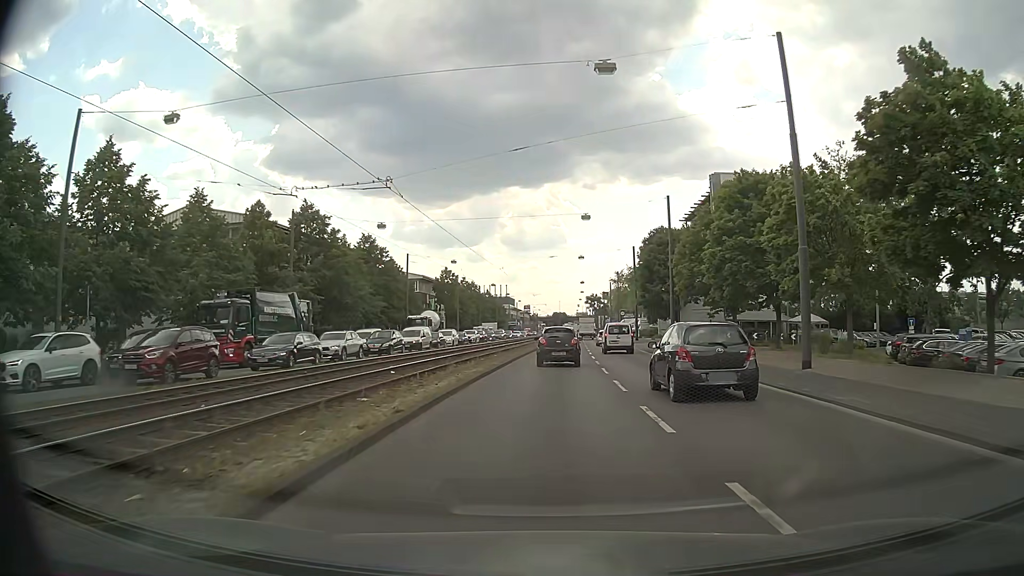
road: primary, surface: asphalt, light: Day
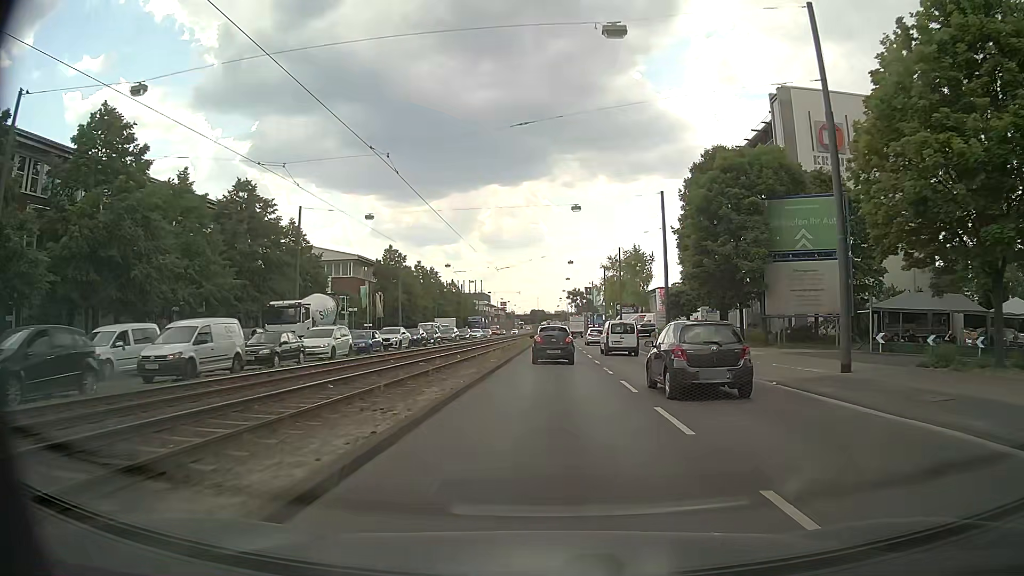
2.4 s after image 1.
(+0.4, +30.6) m; +2°
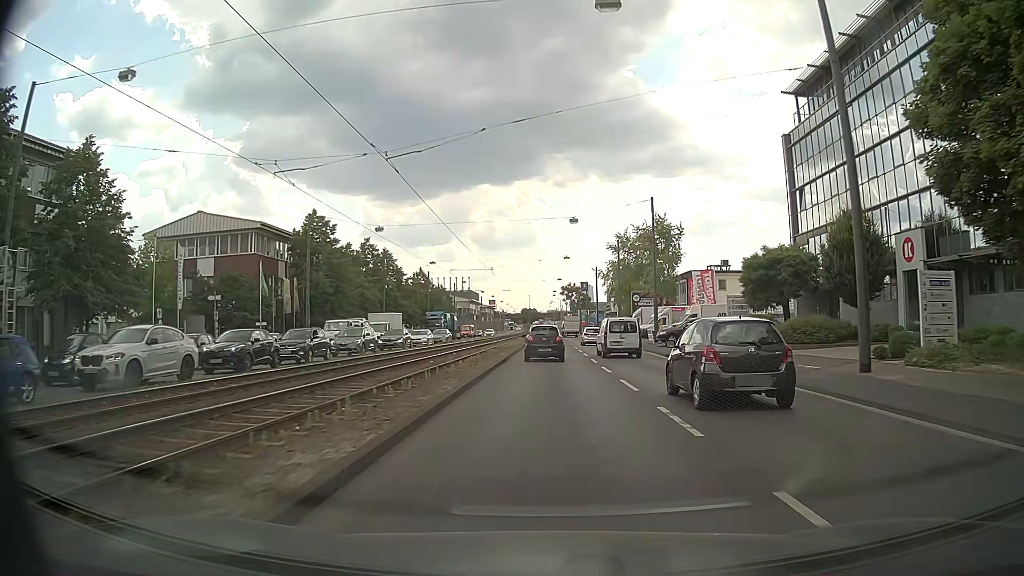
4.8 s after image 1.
(+0.2, +30.3) m; 0°
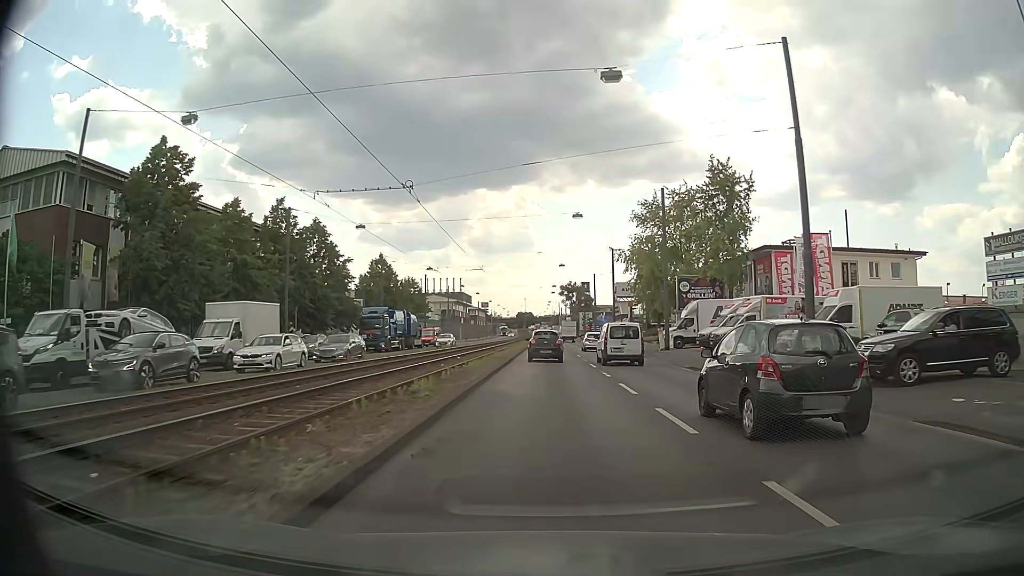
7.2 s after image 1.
(+0.1, +29.5) m; 0°
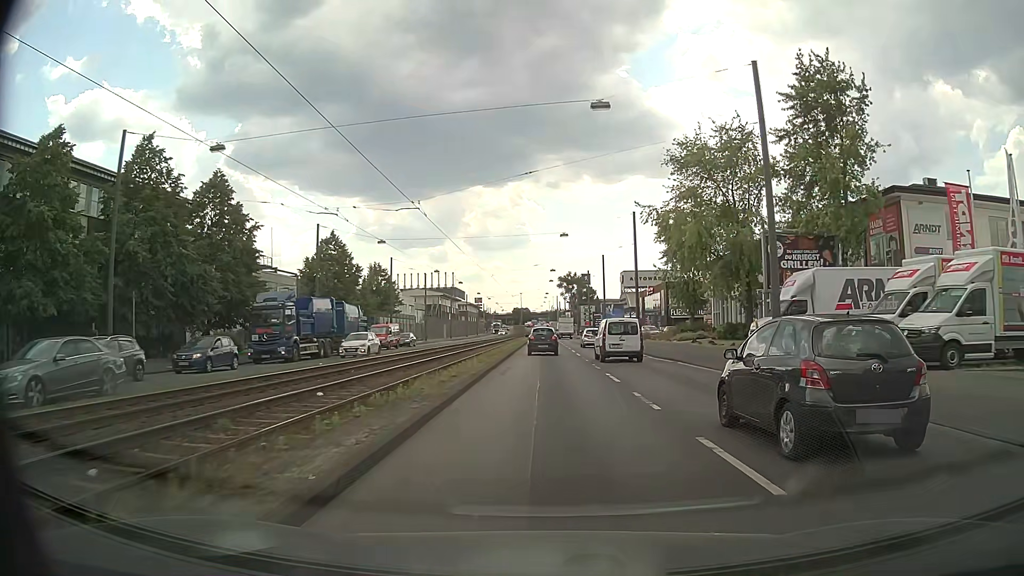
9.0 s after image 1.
(+0.2, +21.6) m; +1°
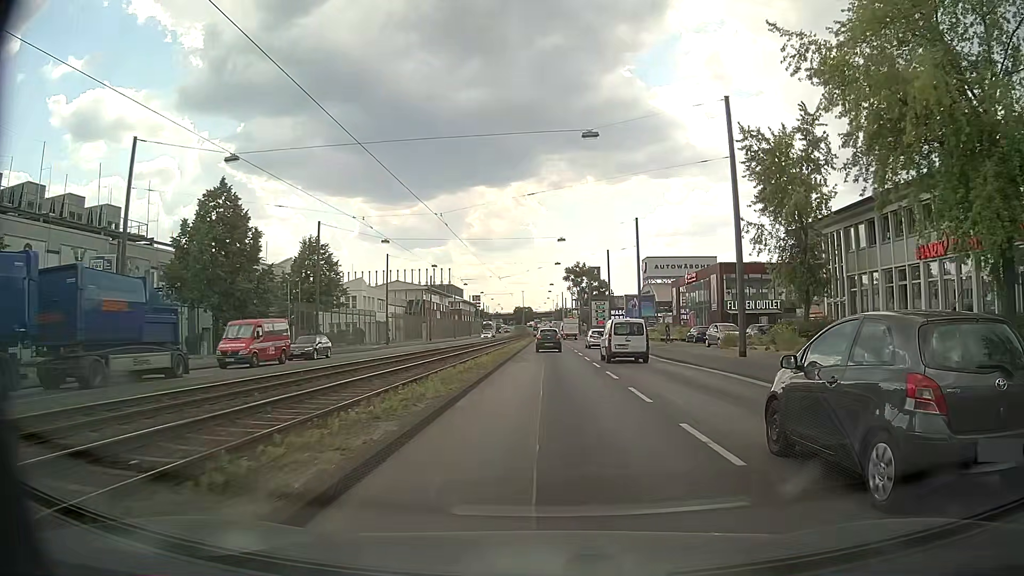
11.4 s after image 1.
(-0.1, +28.9) m; -1°
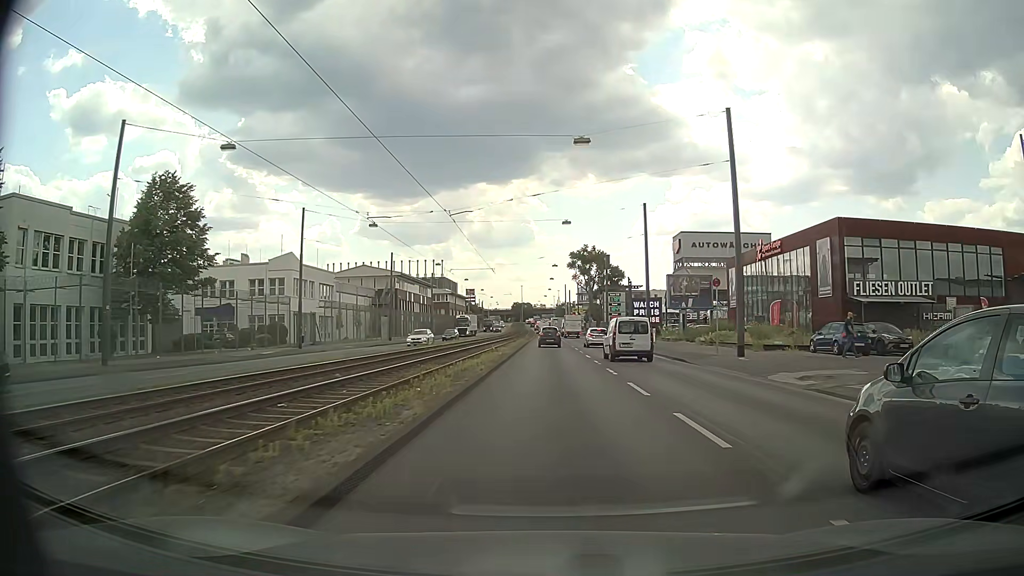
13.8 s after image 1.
(+0.2, +29.3) m; +1°
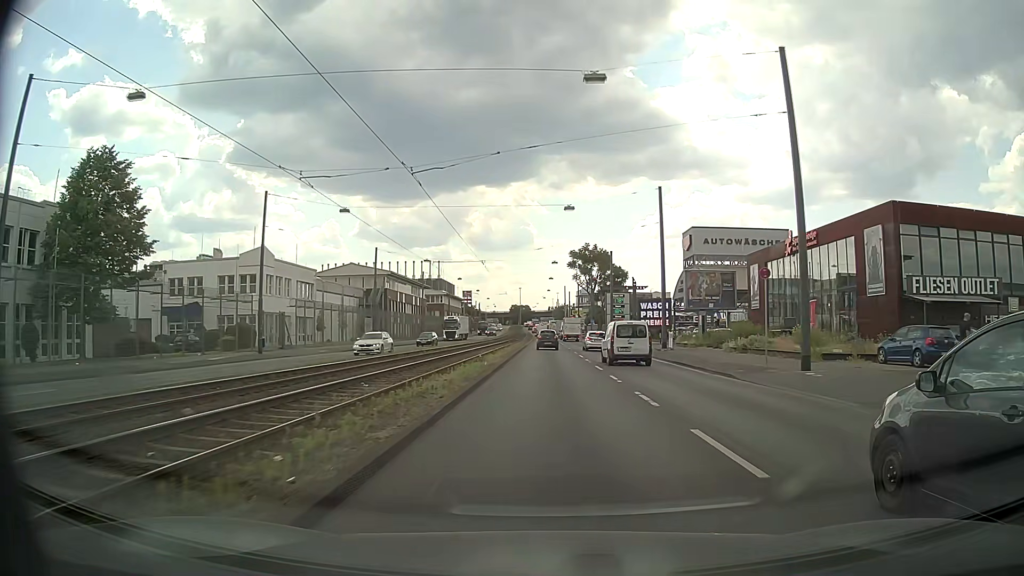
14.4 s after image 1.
(0.0, +7.4) m; 0°
(0, +10) (0, +20) (0, +30) (0, +40) (0, +50) (0, +60) (0, +70) (0, +80) (0, +90) (0, +100) m
